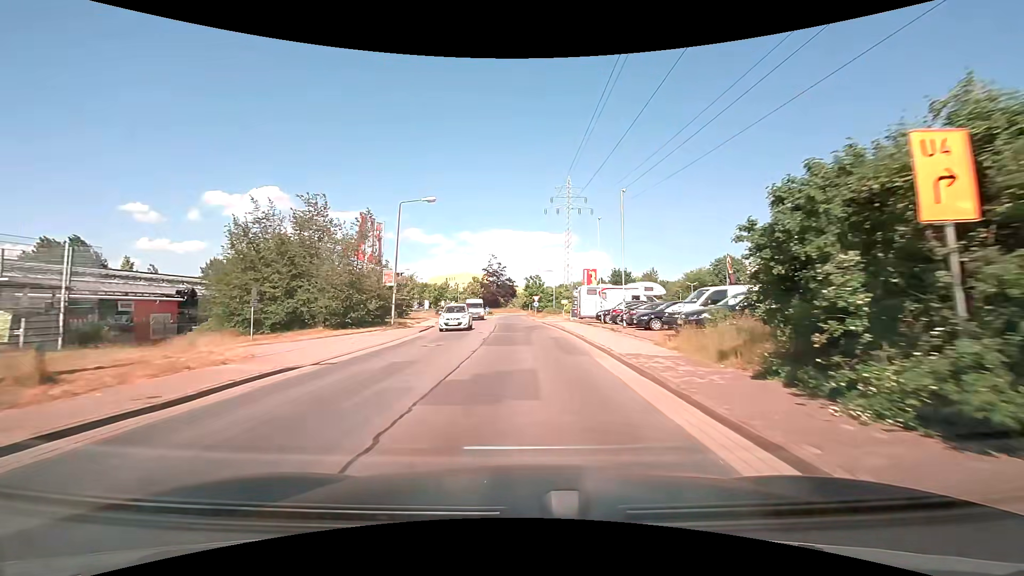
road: residential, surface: asphalt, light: Day
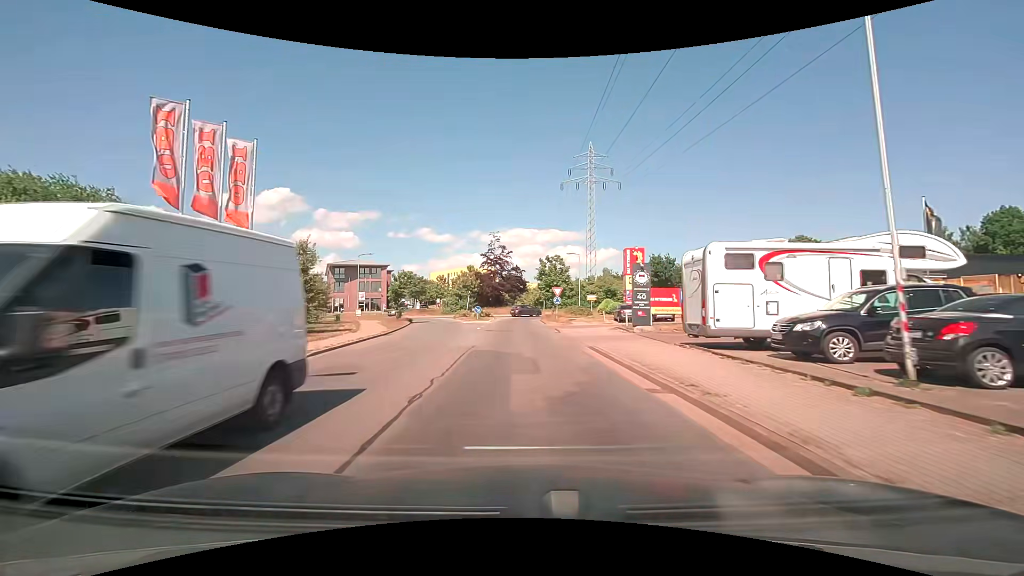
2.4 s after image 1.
(-0.1, +26.2) m; -1°
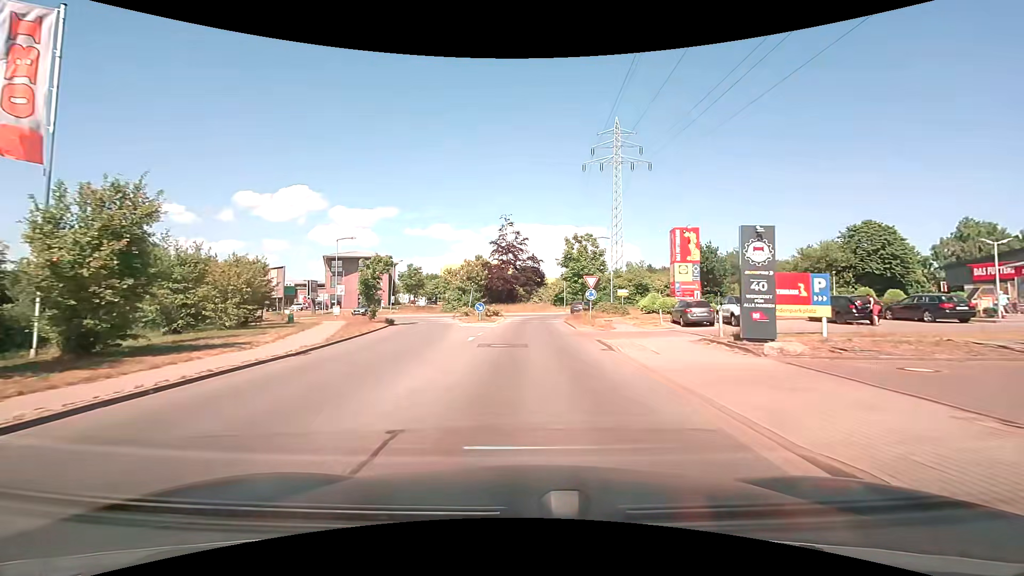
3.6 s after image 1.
(-0.2, +11.9) m; -1°
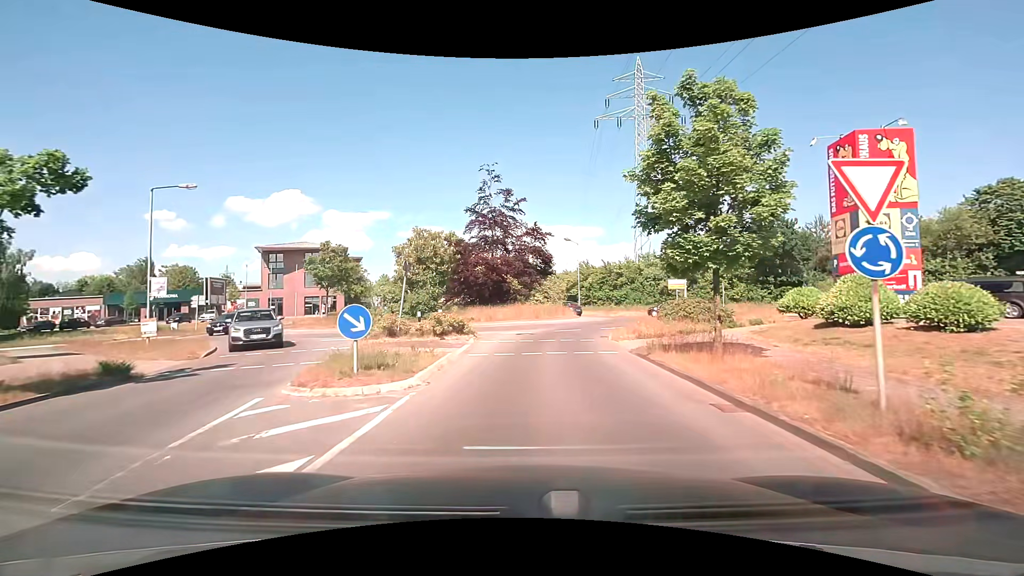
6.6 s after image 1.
(-0.2, +23.1) m; +1°
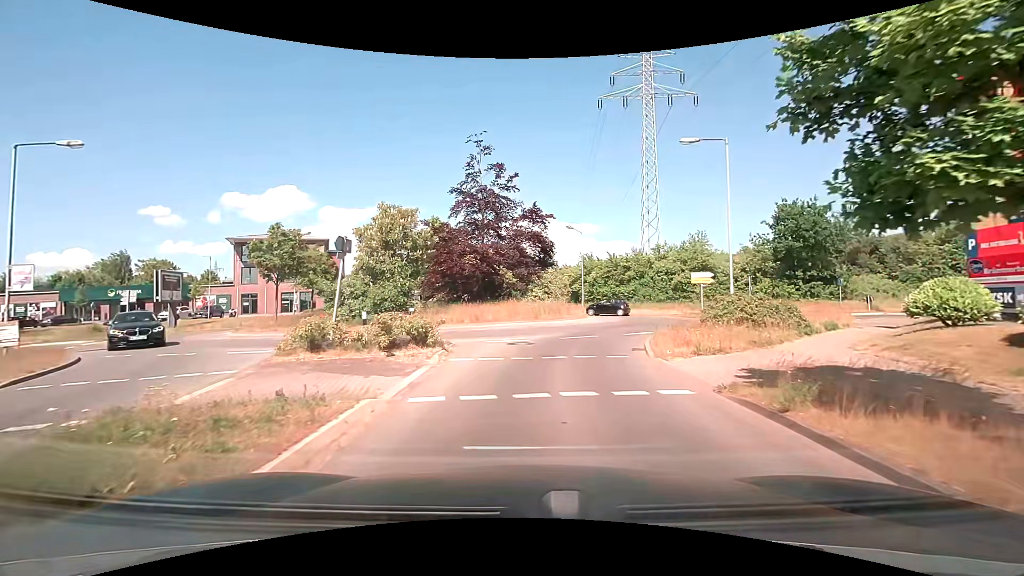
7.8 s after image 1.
(0.0, +6.2) m; 0°
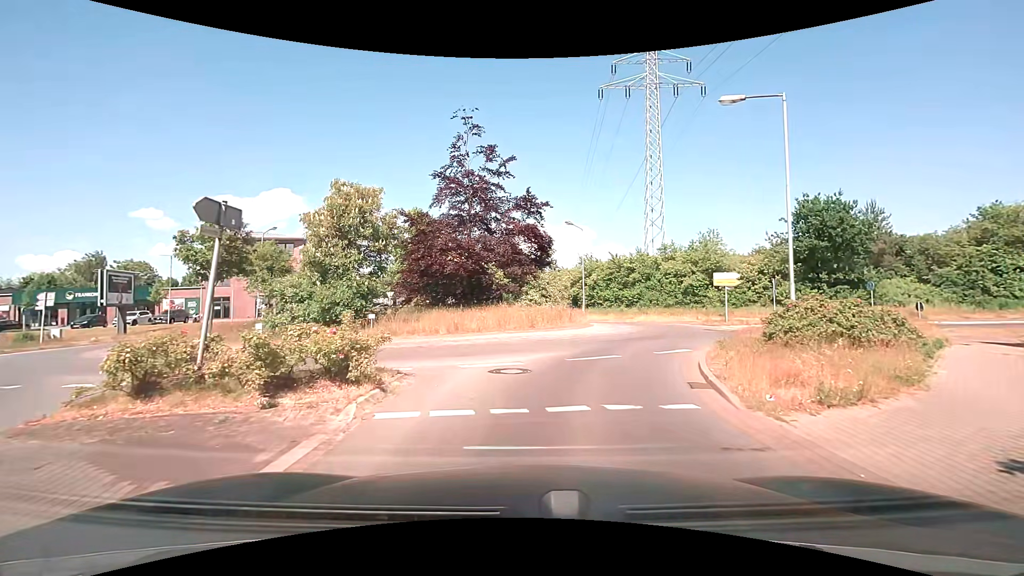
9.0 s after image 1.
(0.0, +5.0) m; 0°
